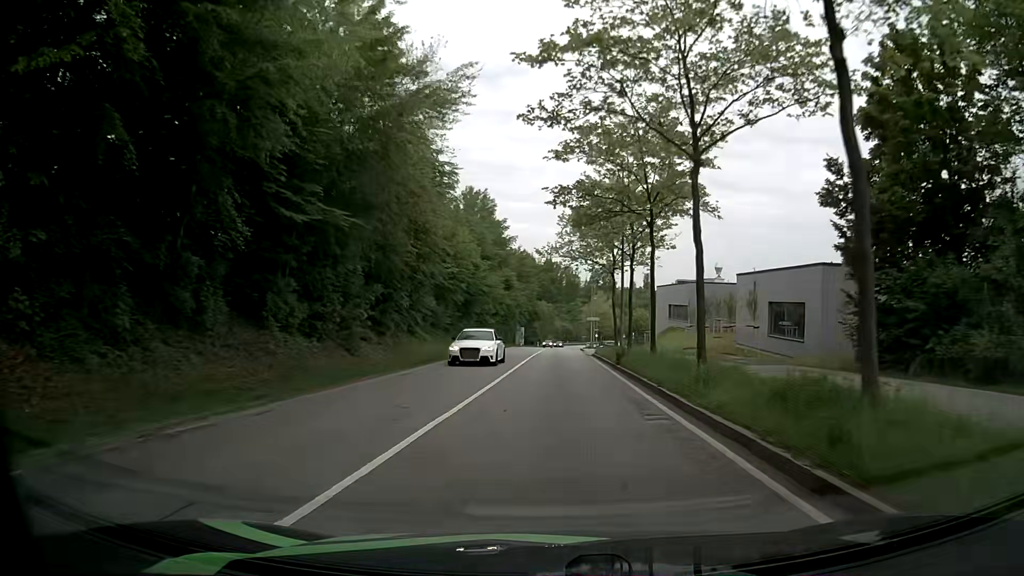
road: secondary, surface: asphalt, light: Day
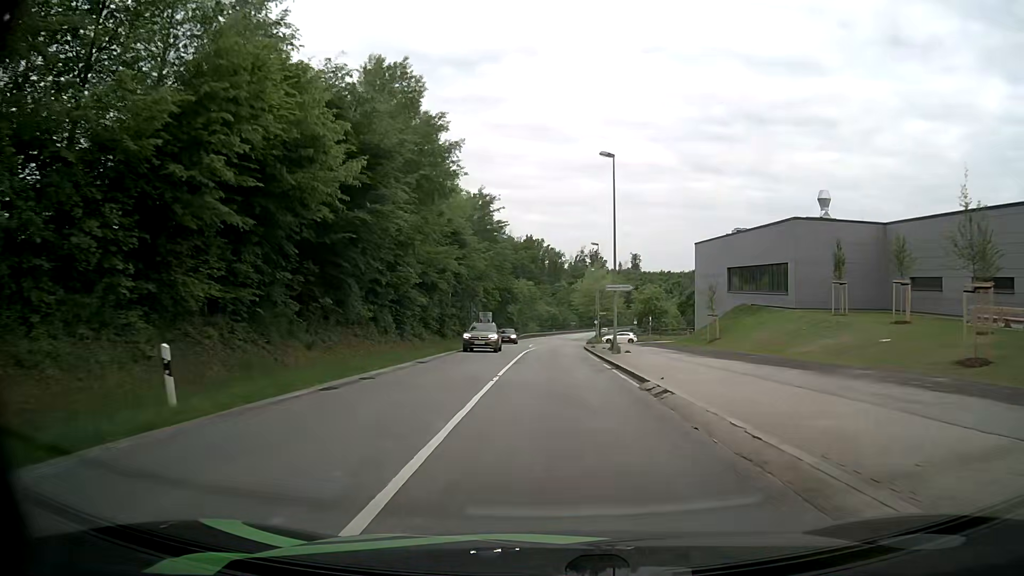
(+0.5, +39.4) m; +2°
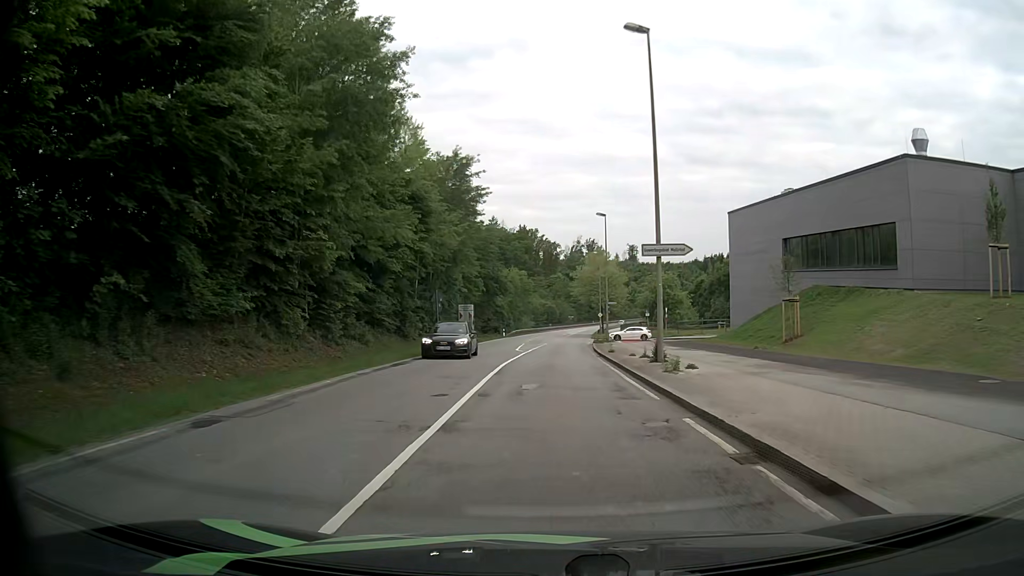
(0.0, +15.1) m; 0°
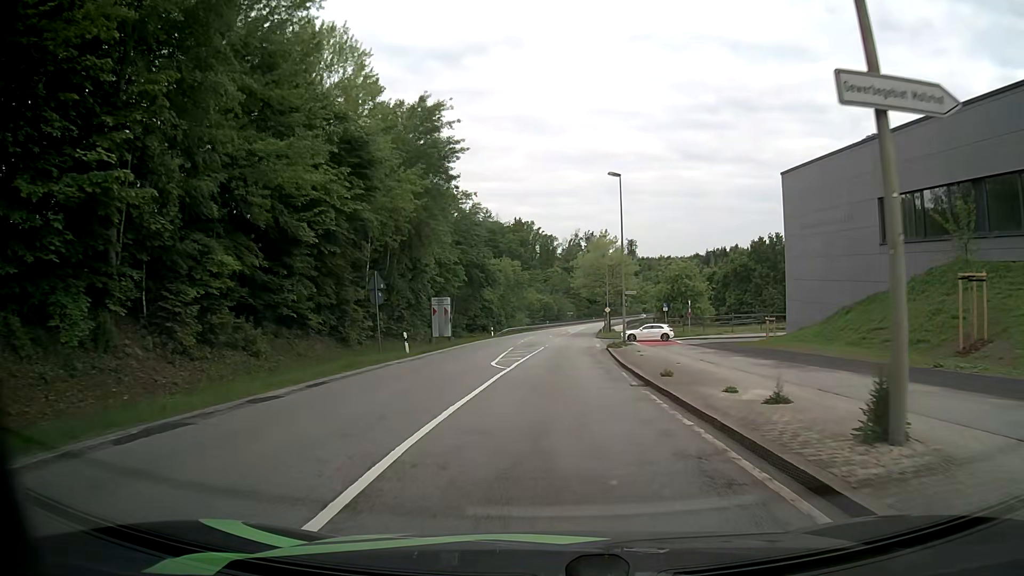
(0.0, +13.7) m; 0°
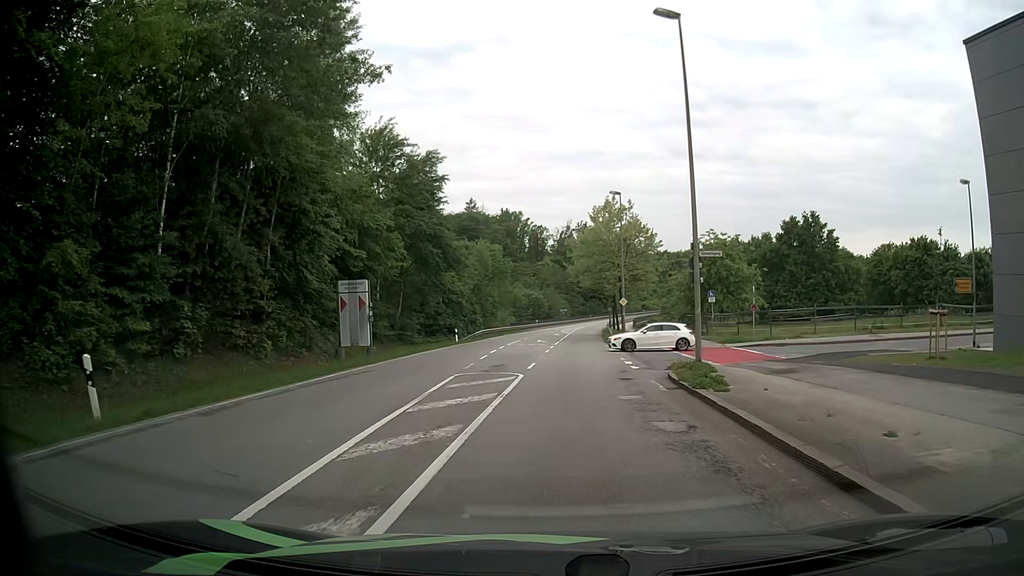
(+0.1, +21.3) m; +1°
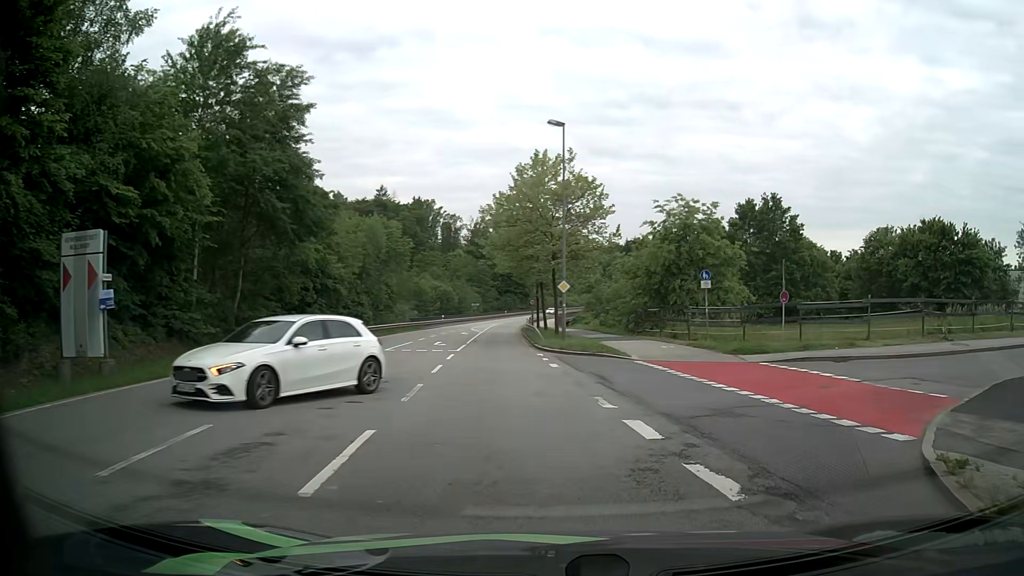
(+0.2, +15.8) m; +5°
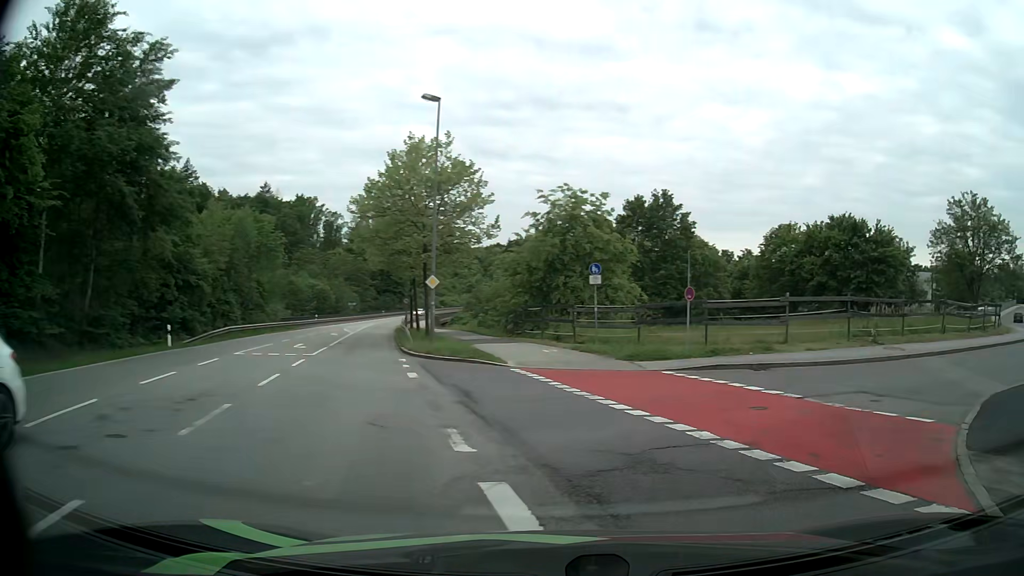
(+0.3, +3.6) m; +10°
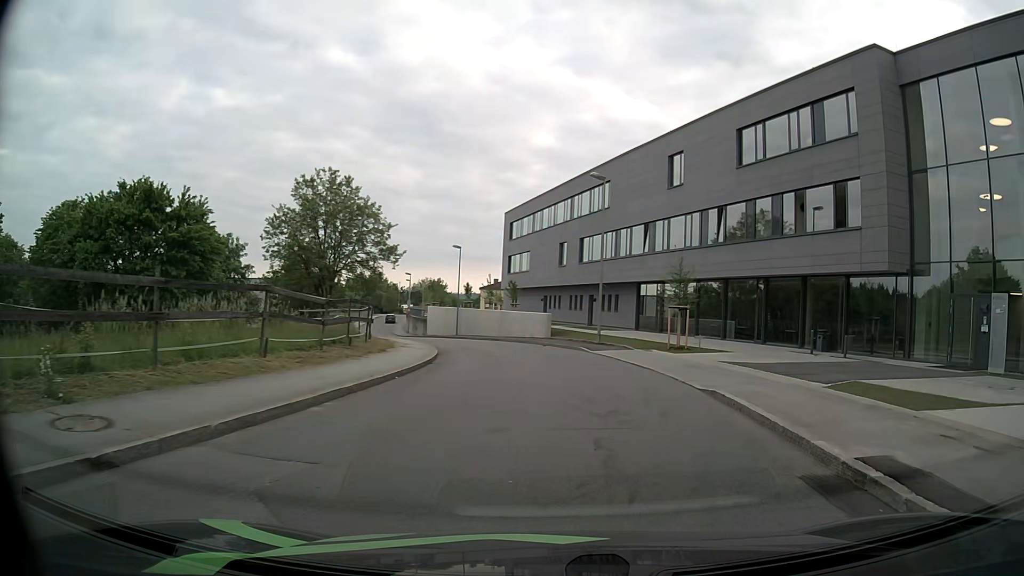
(+8.8, +14.1) m; +59°
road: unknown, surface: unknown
(+1, +10) (+1, +20) (0, +30) (-3, +40) (-7, +49) (-11, +58) (-15, +67) (-18, +77) (-21, +86) (-24, +96) m
